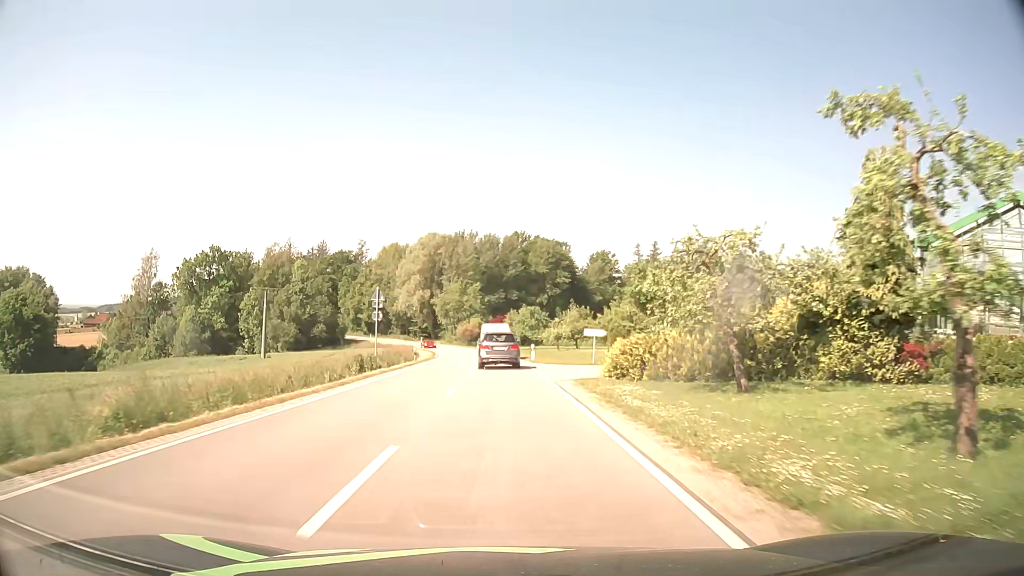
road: secondary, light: Day
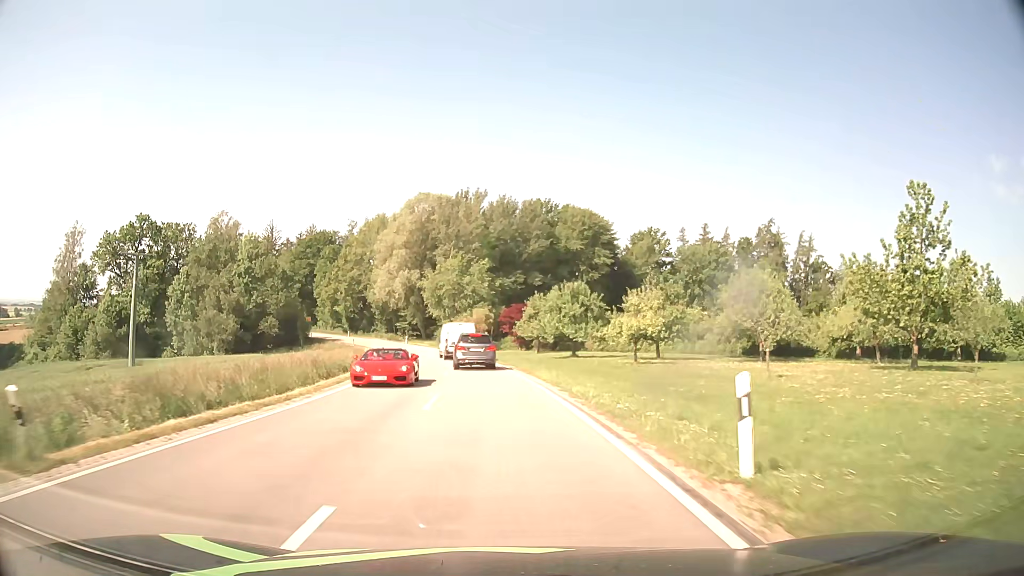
(-0.4, +39.2) m; -2°
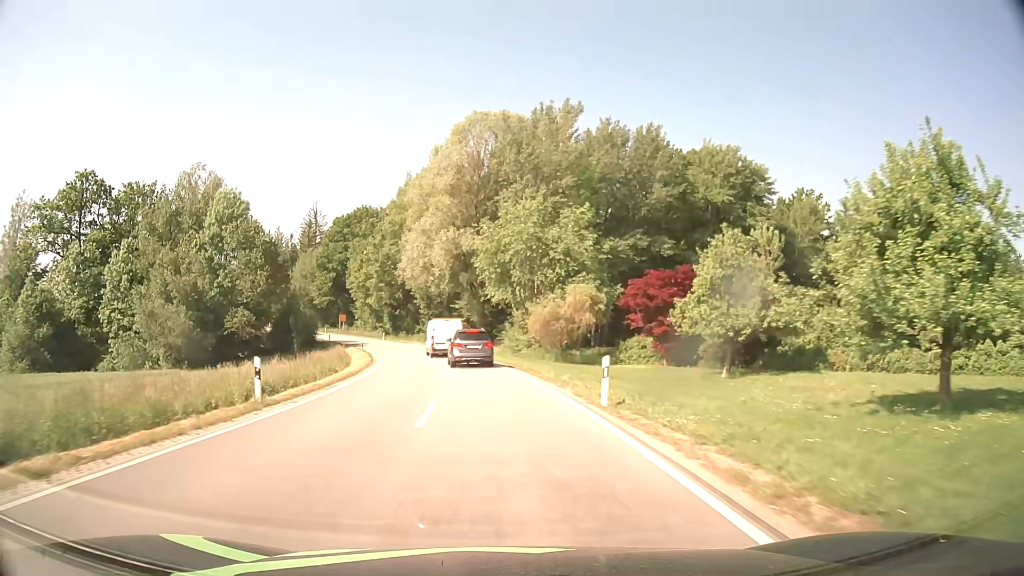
(-2.2, +38.9) m; -7°
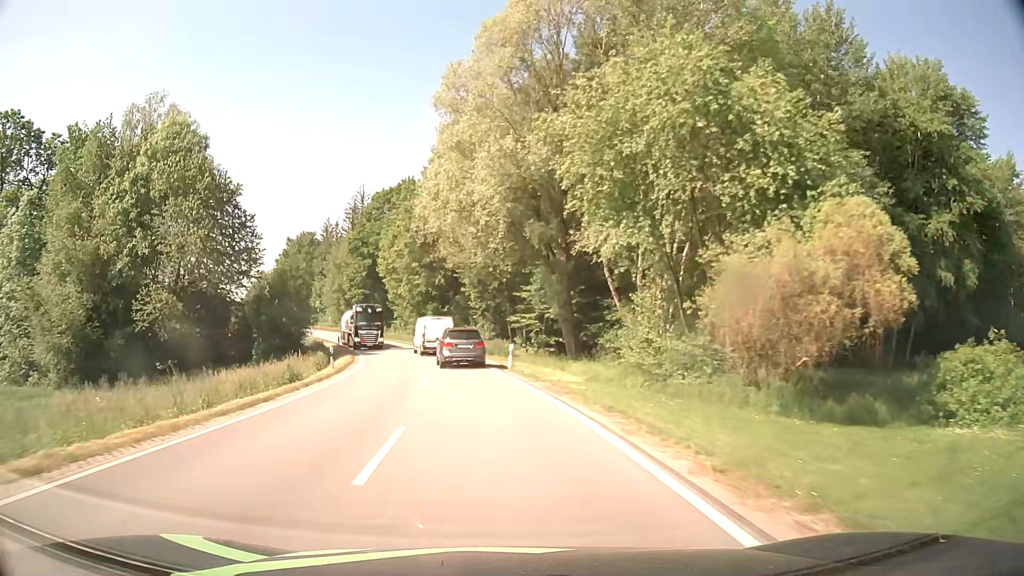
(-1.6, +28.3) m; -6°
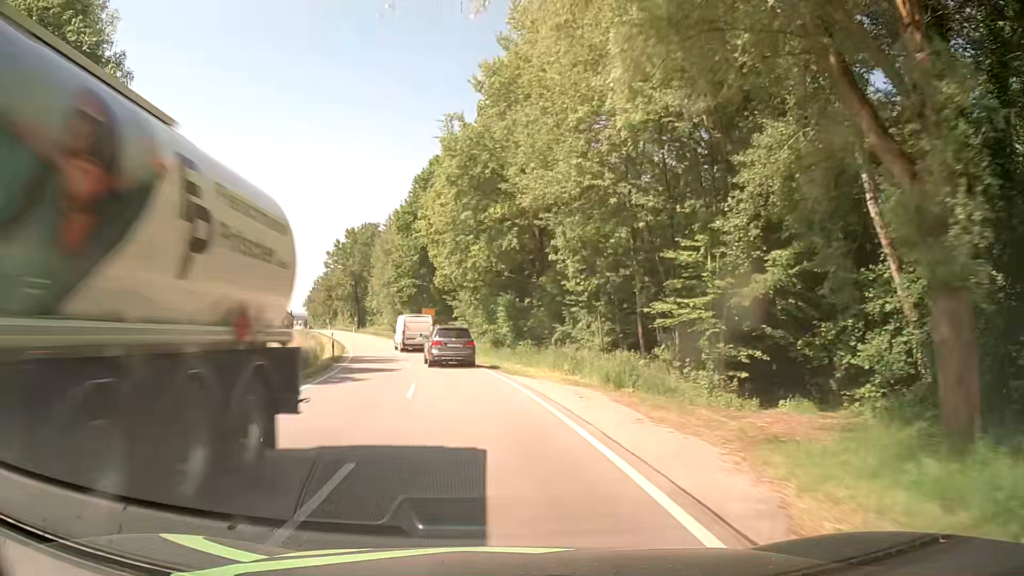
(-1.7, +26.9) m; -7°
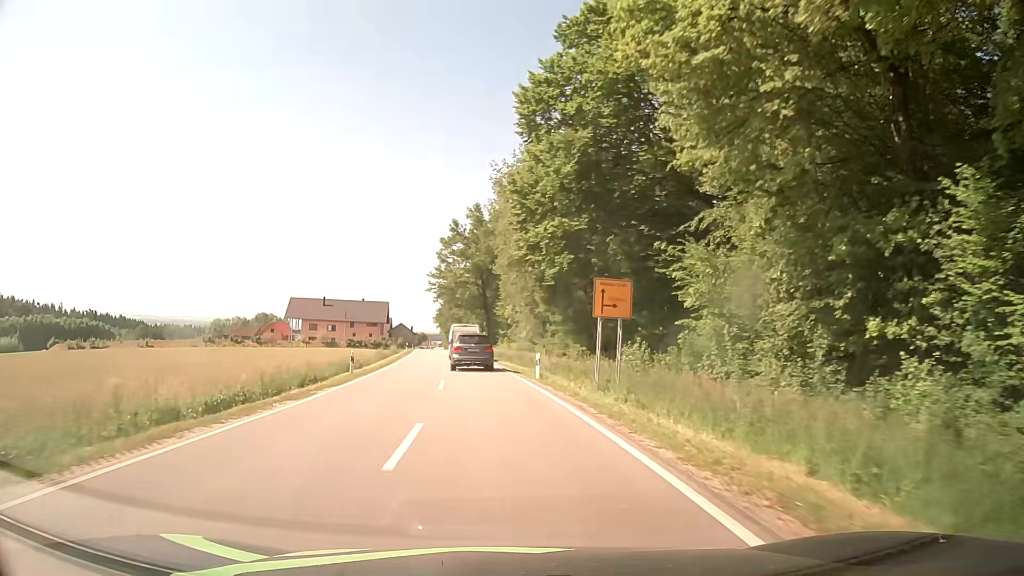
(-6.1, +43.6) m; -13°
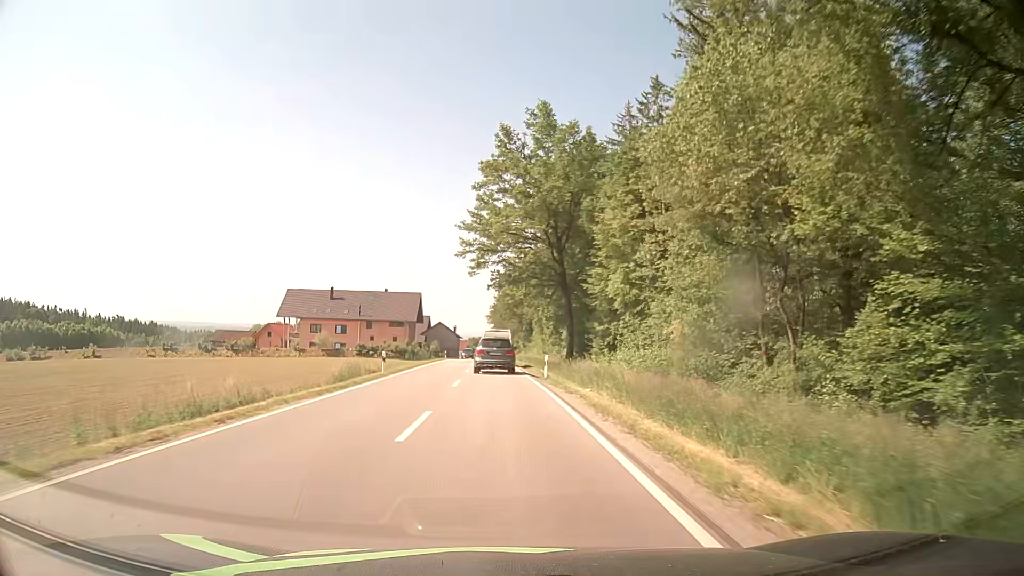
(-3.0, +46.0) m; -6°
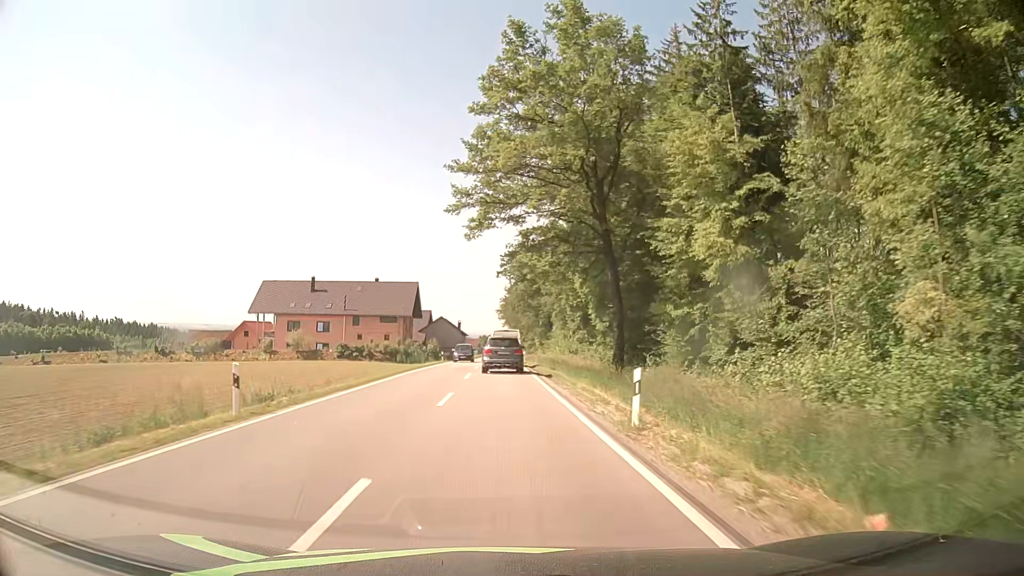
(-0.1, +18.8) m; -1°
(0, +10) (0, +20) (0, +30) (0, +40) (0, +50) (0, +60) (0, +70) (0, +80) (0, +90) (0, +100) m
